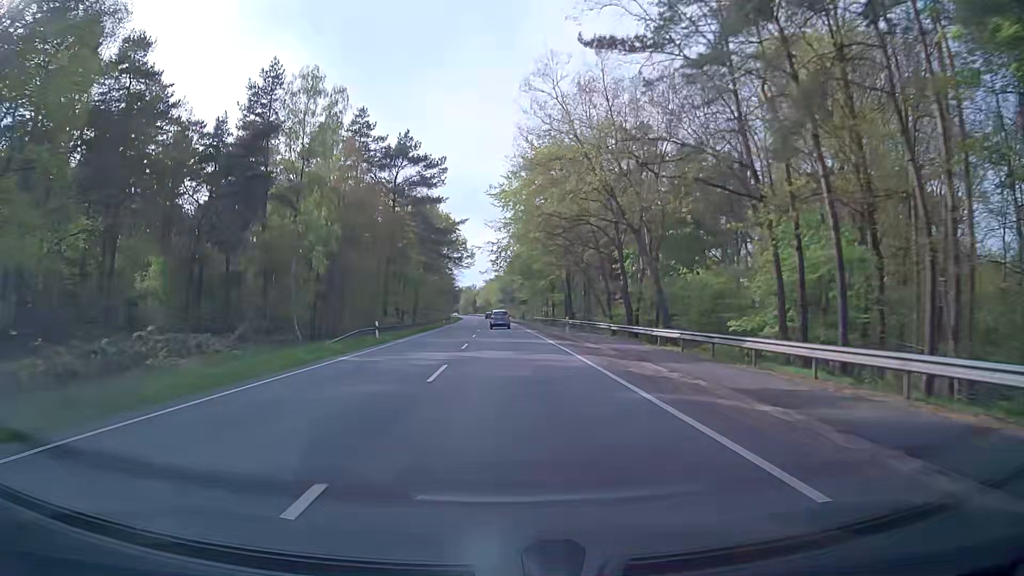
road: primary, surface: asphalt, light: Day
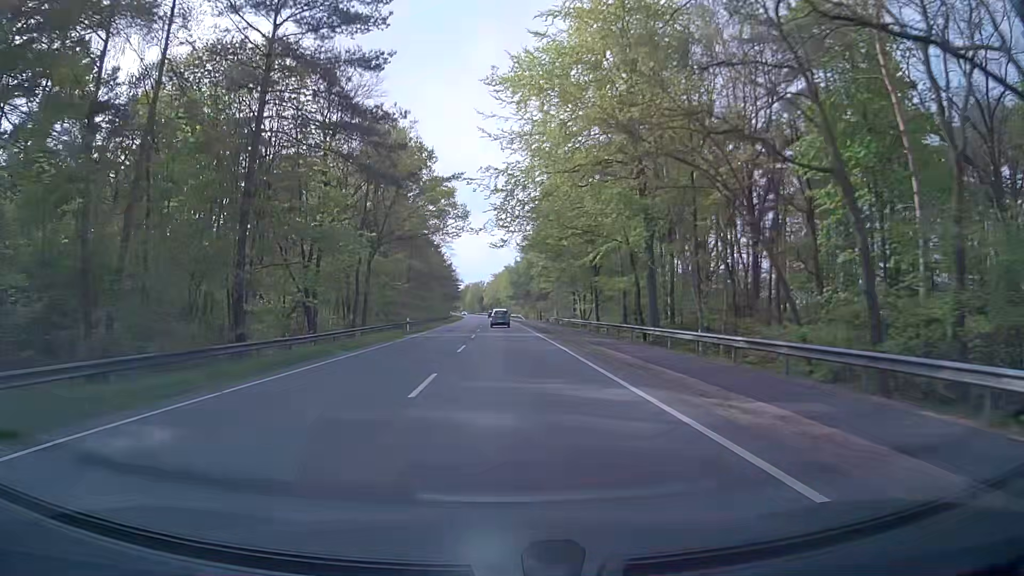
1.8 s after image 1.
(-0.4, +38.7) m; -1°
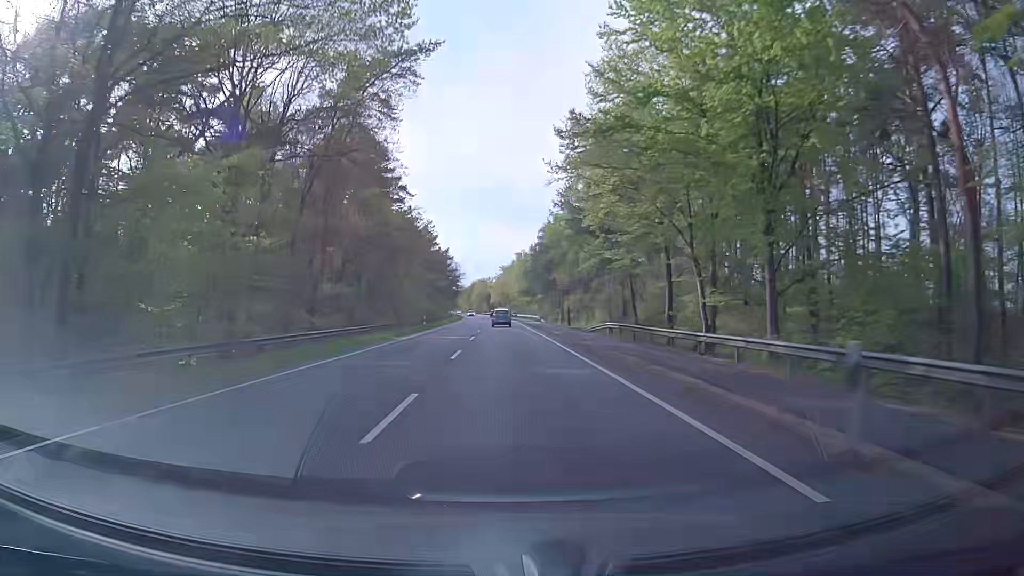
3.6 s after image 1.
(-0.5, +40.2) m; -1°
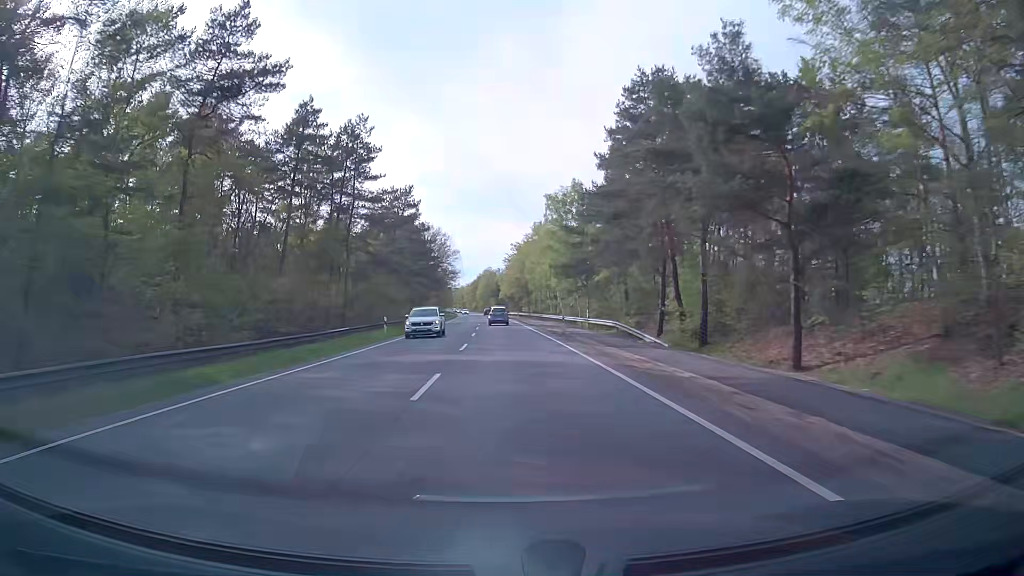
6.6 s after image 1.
(-0.7, +69.4) m; -1°
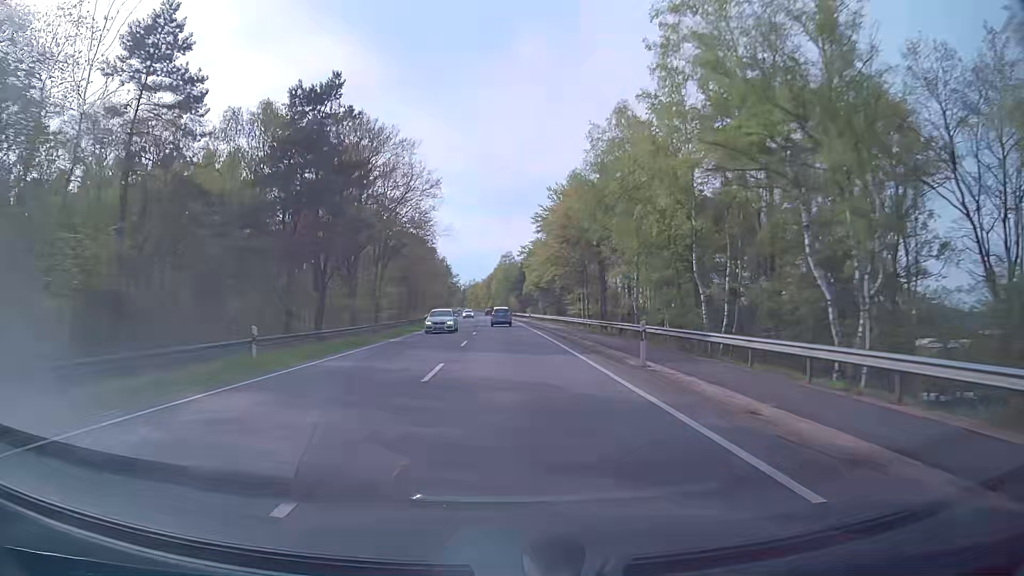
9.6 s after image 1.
(-1.3, +70.0) m; -2°
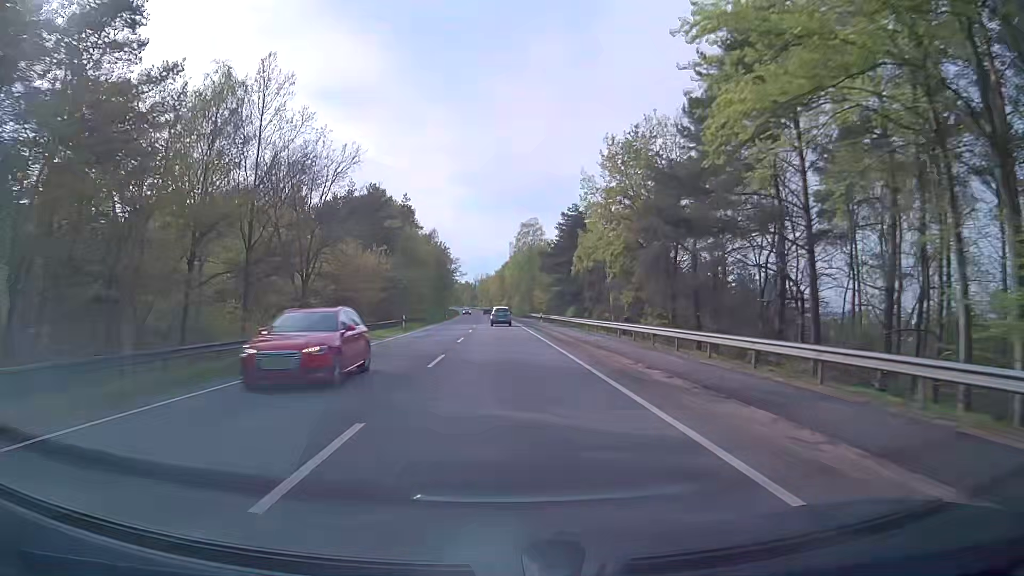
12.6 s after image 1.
(-0.8, +69.2) m; -1°
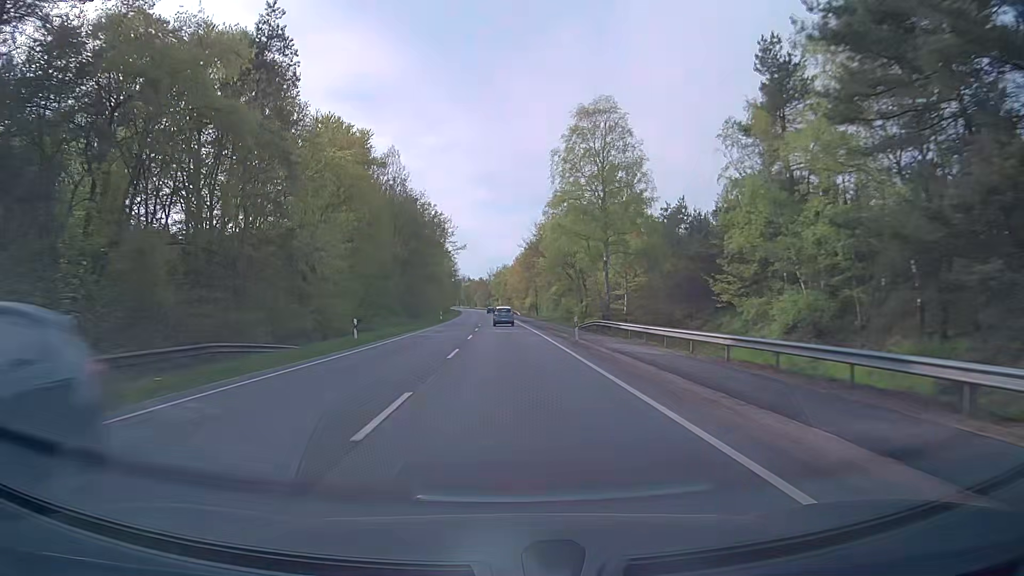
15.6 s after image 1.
(-1.4, +69.4) m; -2°
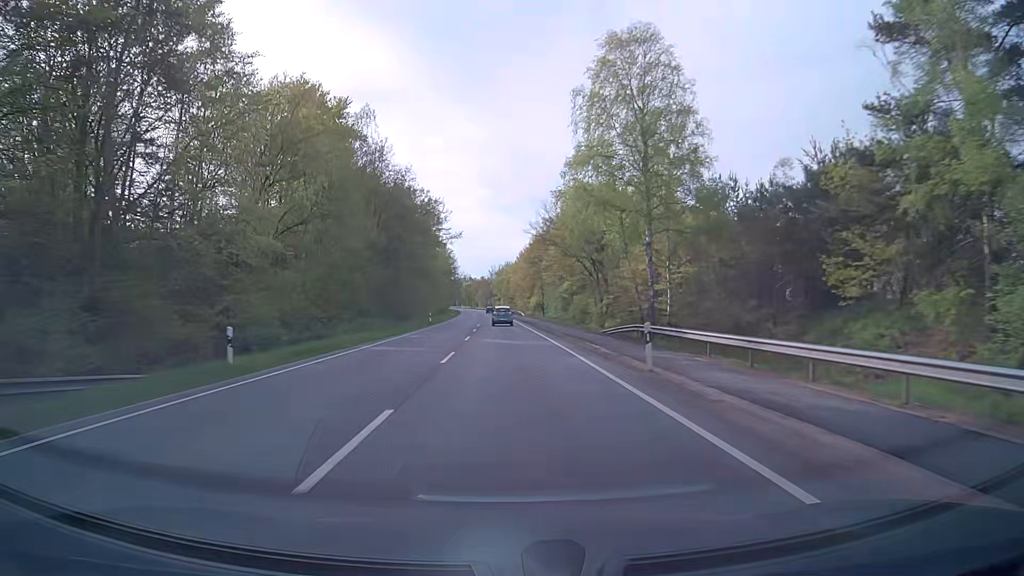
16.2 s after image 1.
(0.0, +14.1) m; 0°
(0, +10) (0, +20) (0, +30) (0, +40) (0, +50) (-1, +60) (-1, +70) (-1, +80) (-2, +90) (-2, +100) m
